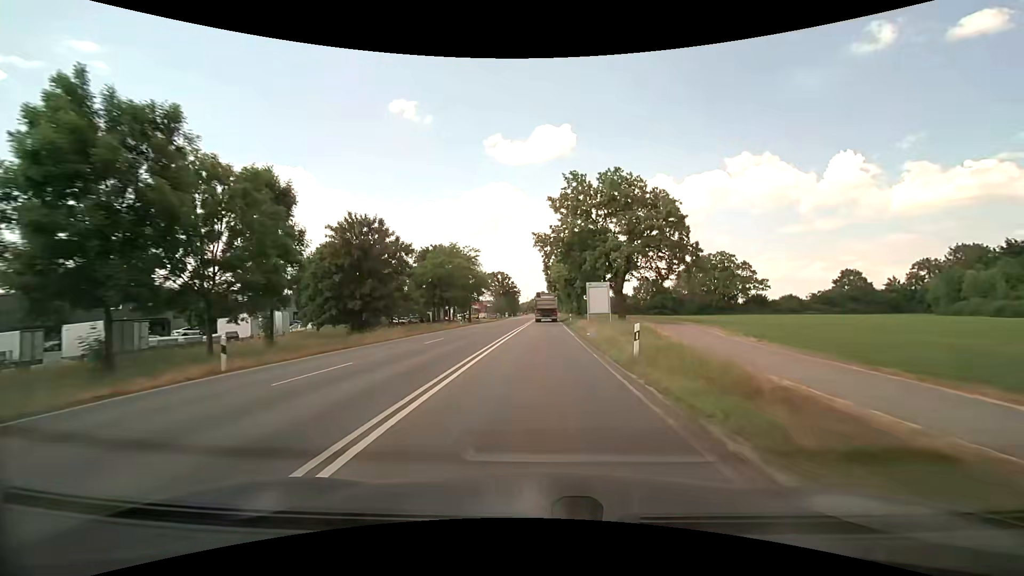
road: secondary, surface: asphalt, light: Day
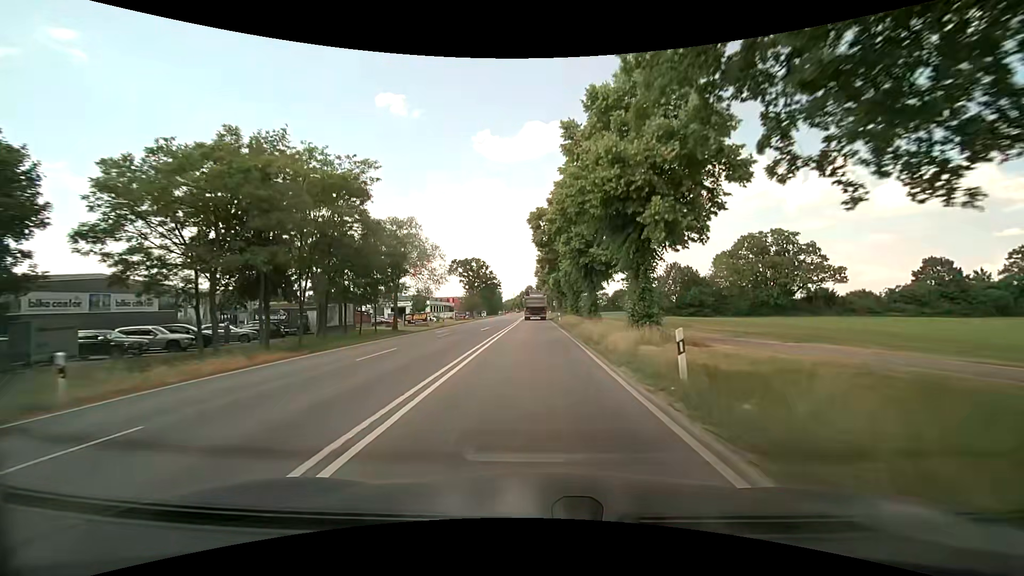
(+1.0, +43.7) m; +2°
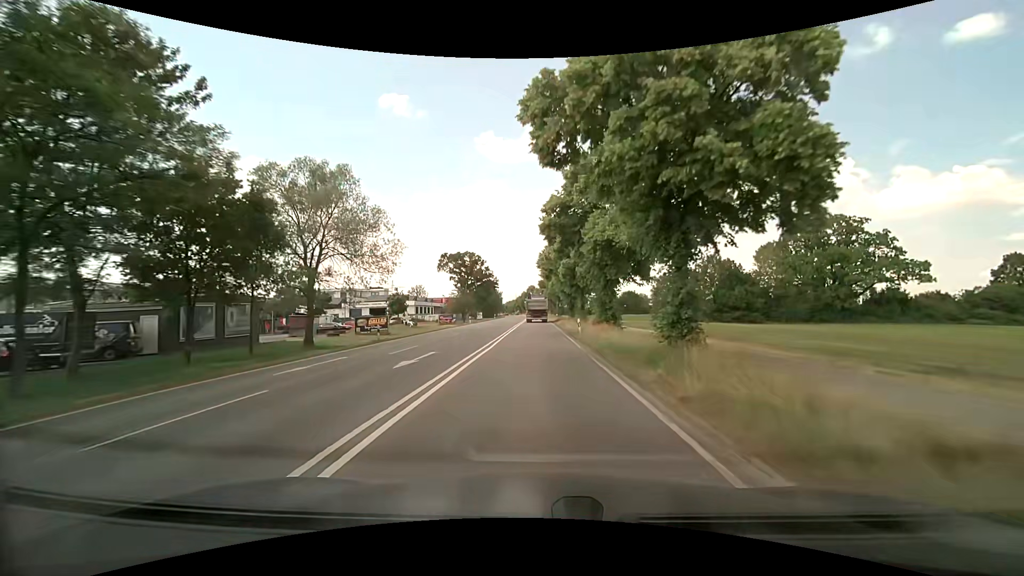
(0.0, +20.8) m; 0°
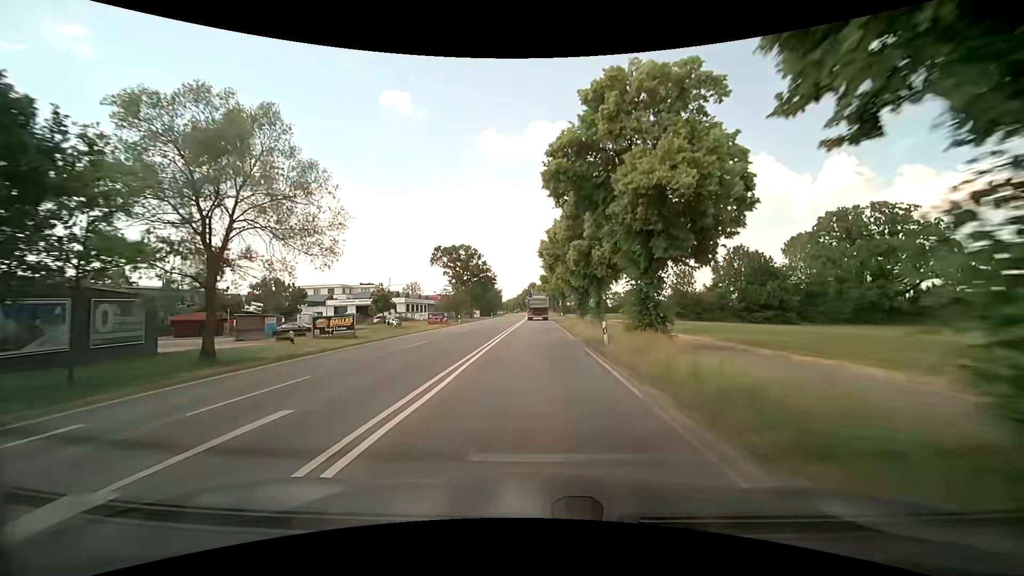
(0.0, +10.3) m; -1°
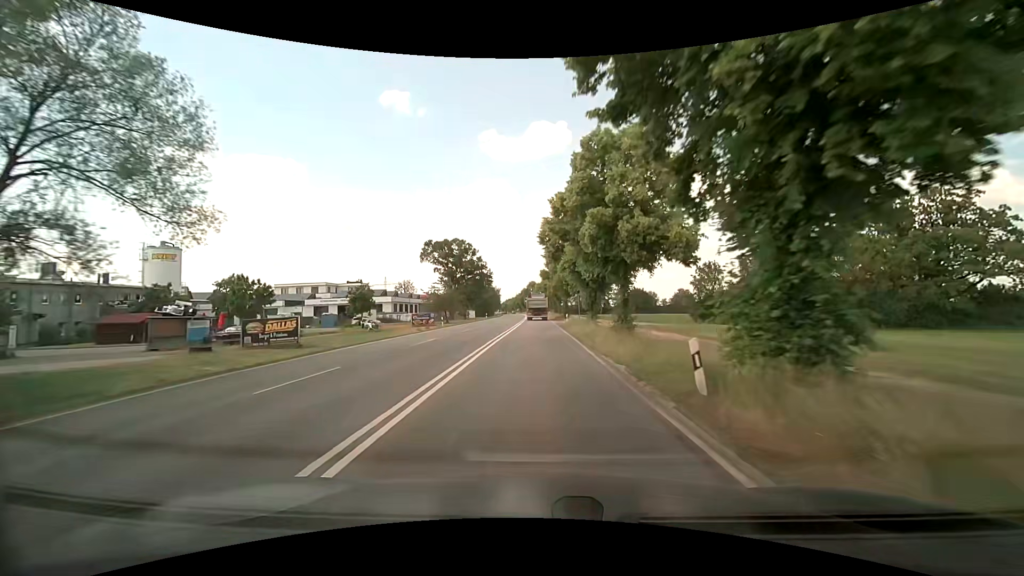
(0.0, +10.3) m; 0°
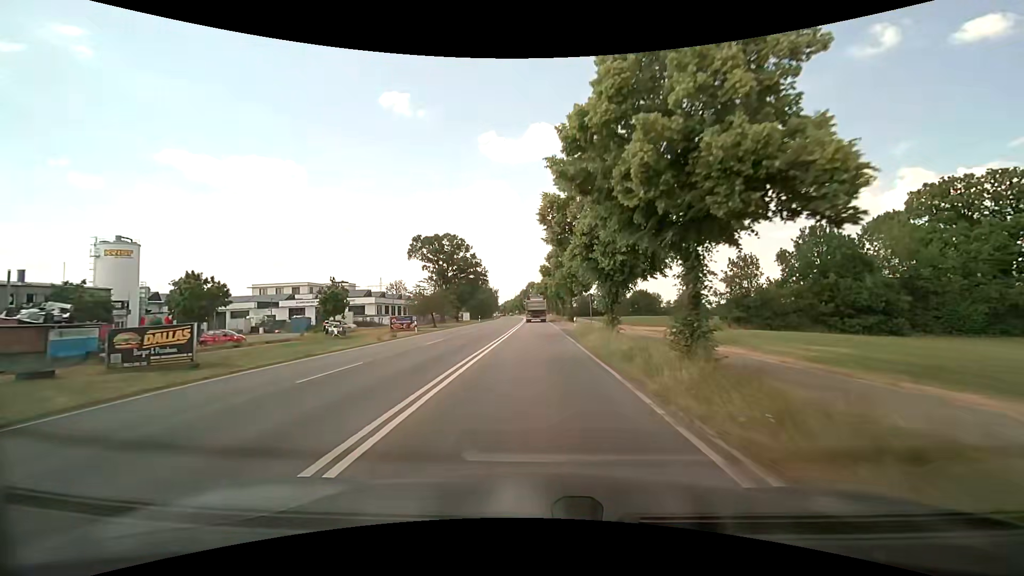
(0.0, +10.3) m; 0°
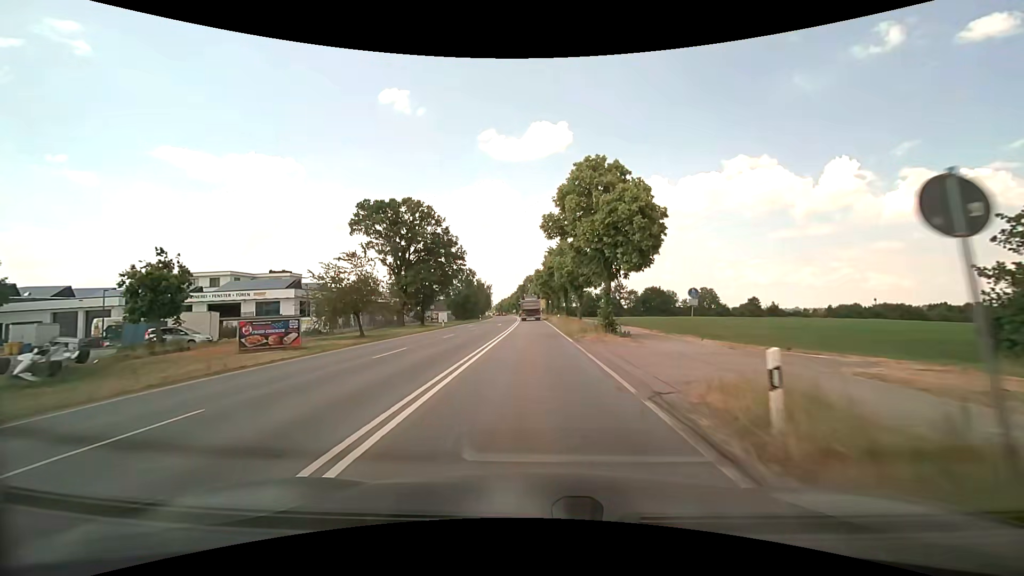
(+0.2, +30.8) m; 0°
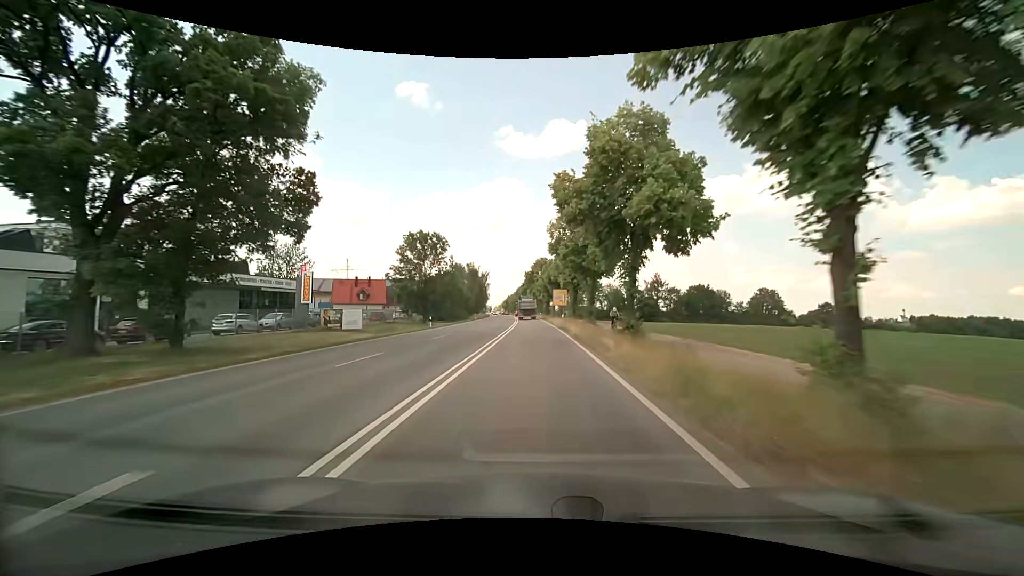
(0.0, +51.0) m; -1°
(0, +10) (0, +20) (0, +30) (0, +40) (-1, +50) (-1, +60) (-1, +70) (-2, +80) (-2, +90) (-3, +100) m
